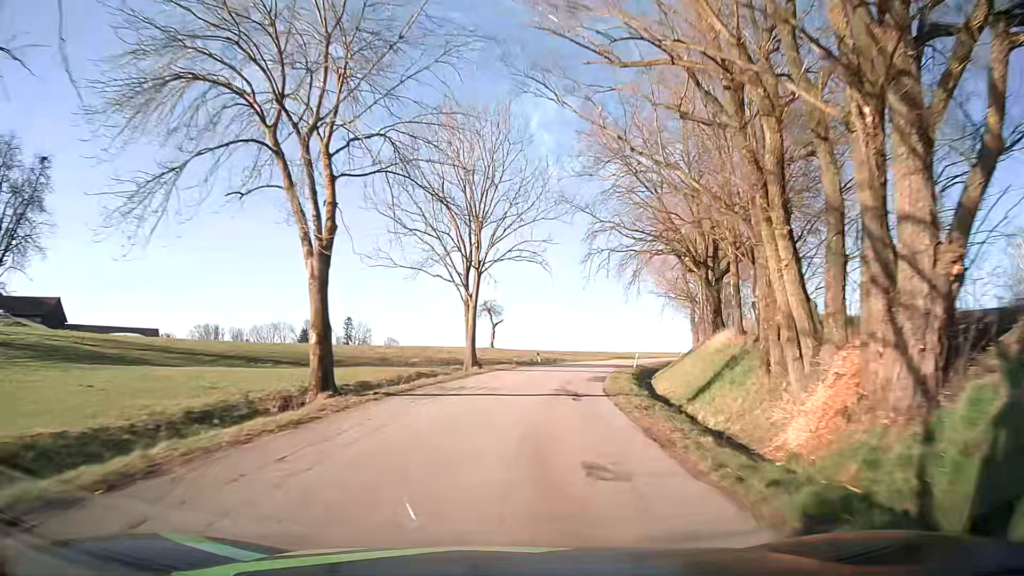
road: tertiary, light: Day
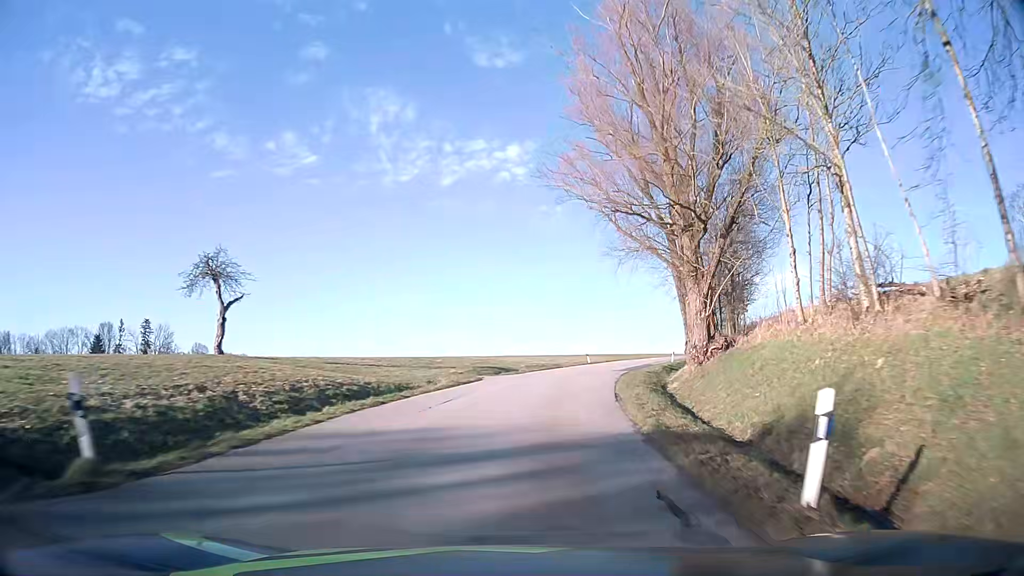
(+4.7, +41.9) m; +14°
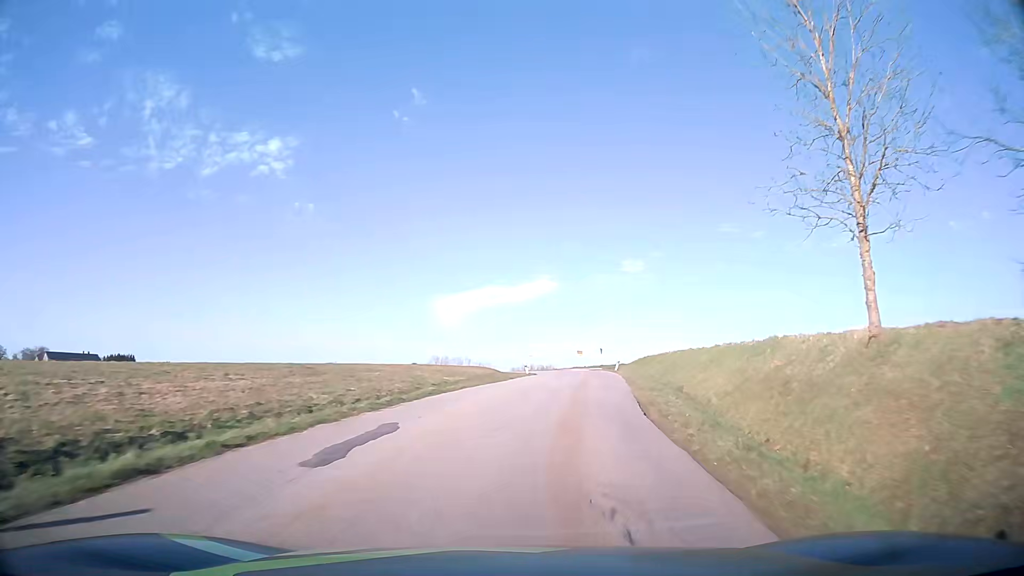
(+9.4, +50.4) m; +22°
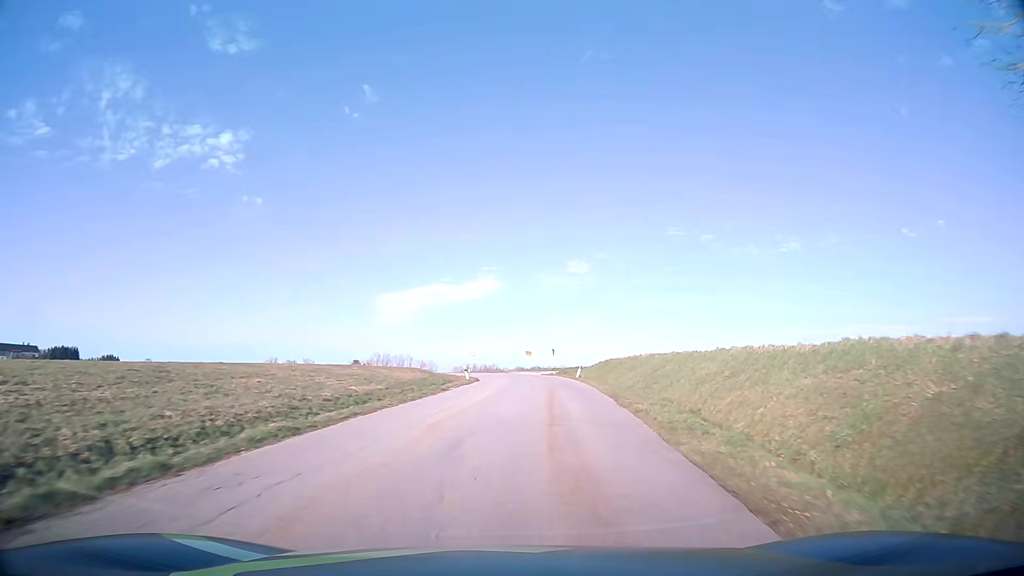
(+0.5, +10.2) m; +5°
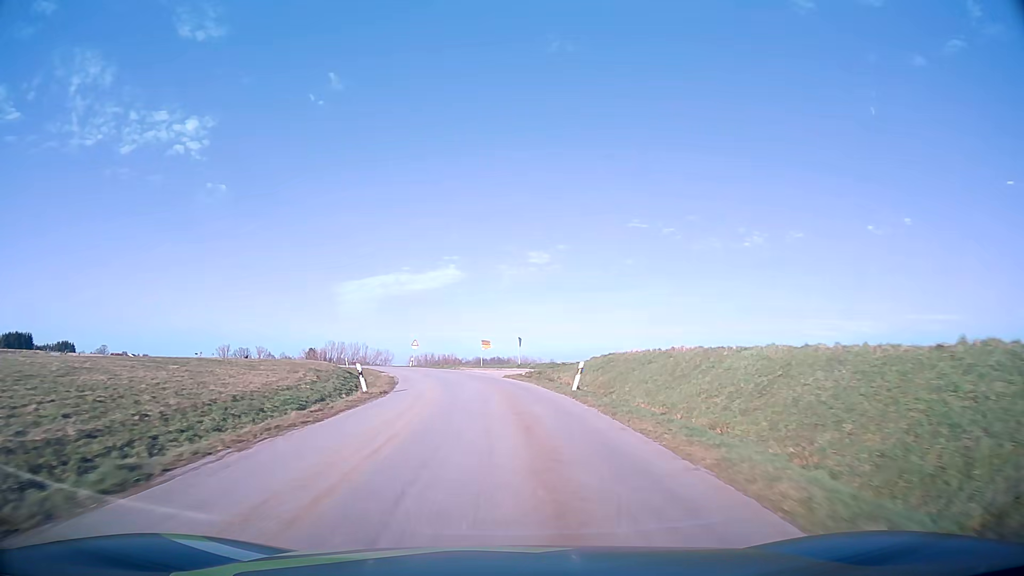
(+0.9, +20.3) m; +4°
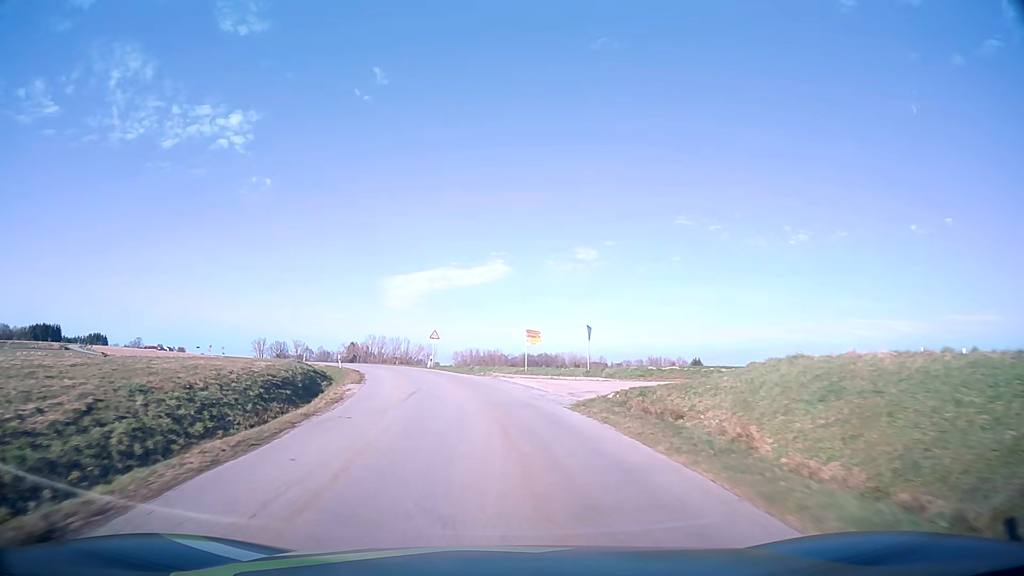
(-0.5, +20.4) m; -4°
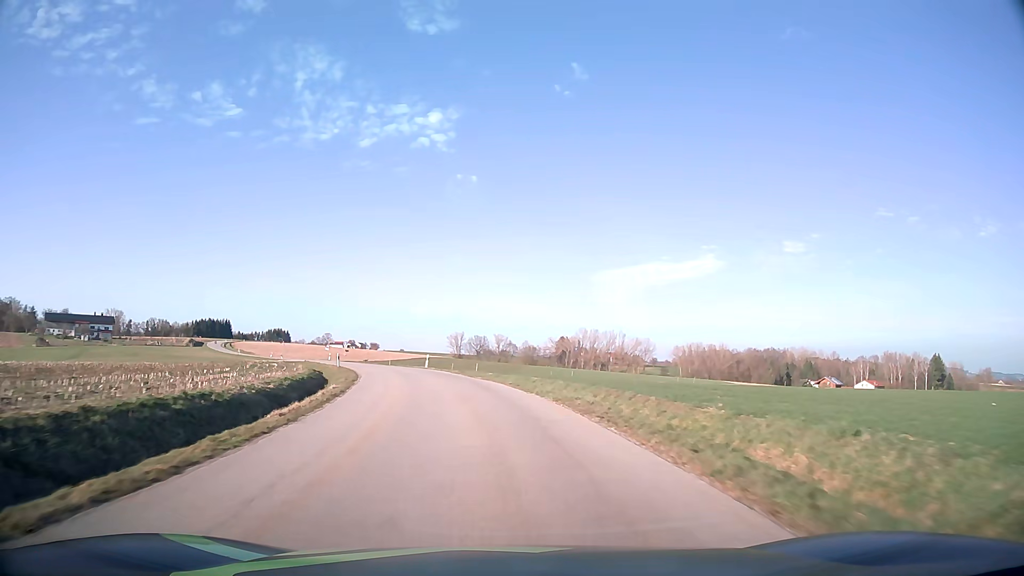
(-8.2, +51.5) m; -18°
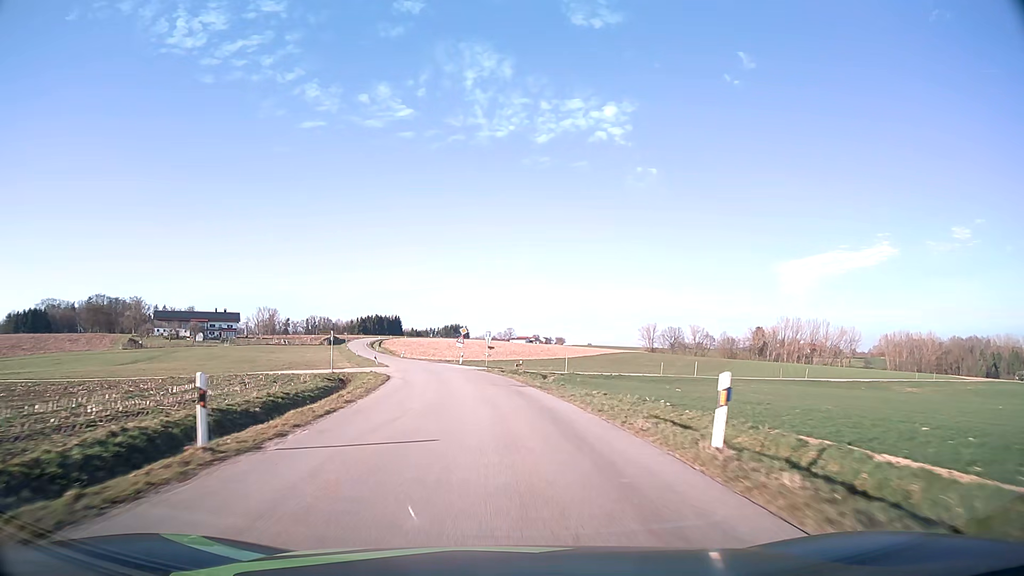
(-6.2, +43.2) m; -16°
(0, +10) (-1, +20) (-2, +30) (-3, +40) (-5, +50) (-7, +59) (-9, +69) (-12, +79) (-14, +89) (-17, +98) m
